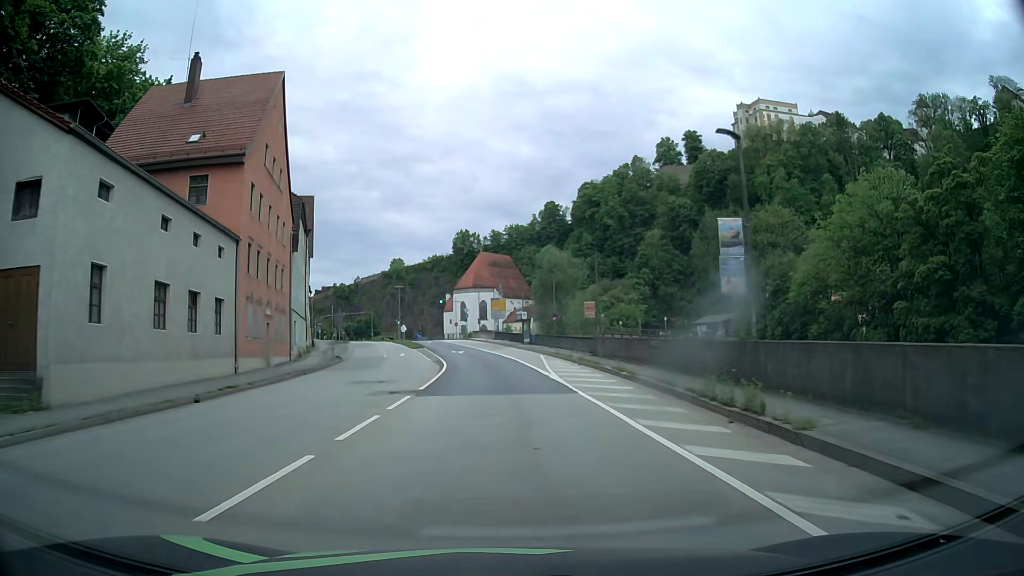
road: primary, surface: asphalt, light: Day
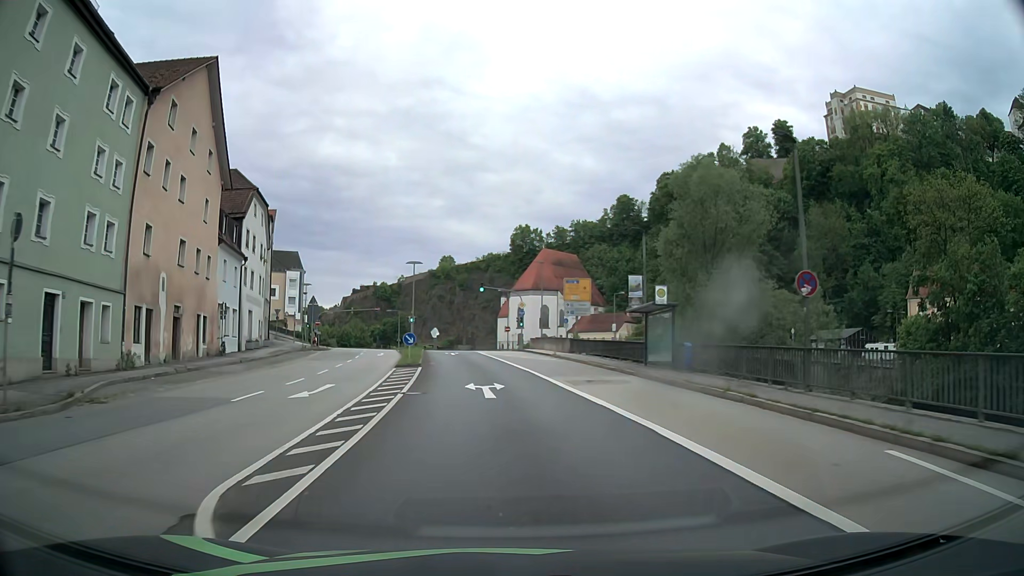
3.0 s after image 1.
(-2.1, +38.0) m; -6°
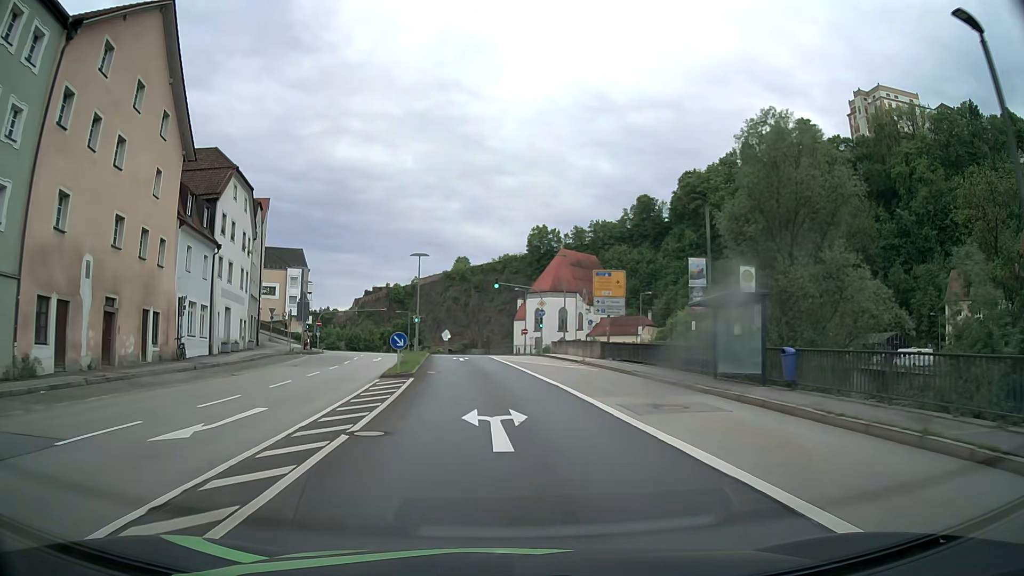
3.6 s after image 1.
(-0.1, +7.6) m; -1°
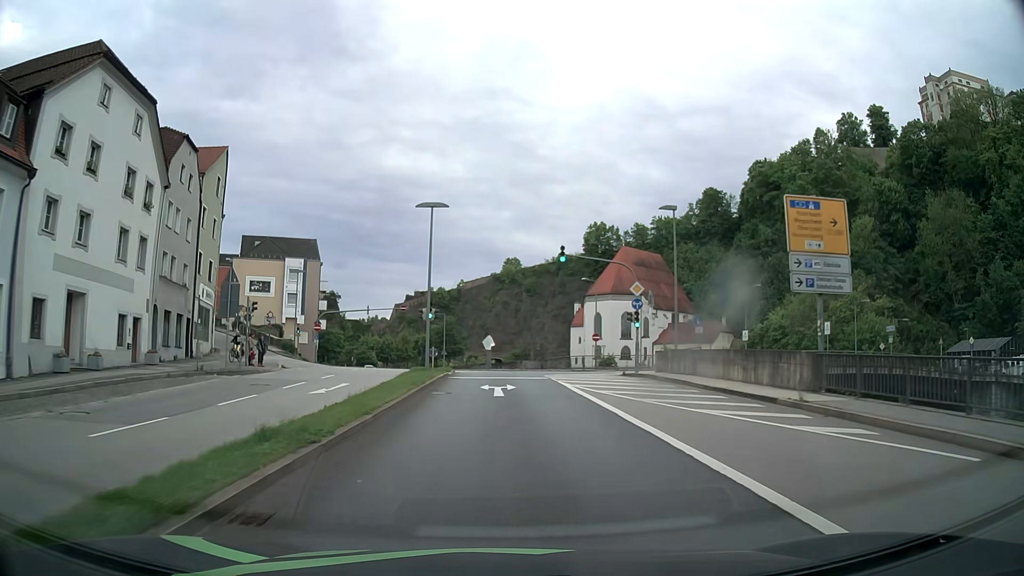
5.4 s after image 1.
(-0.9, +22.8) m; -4°
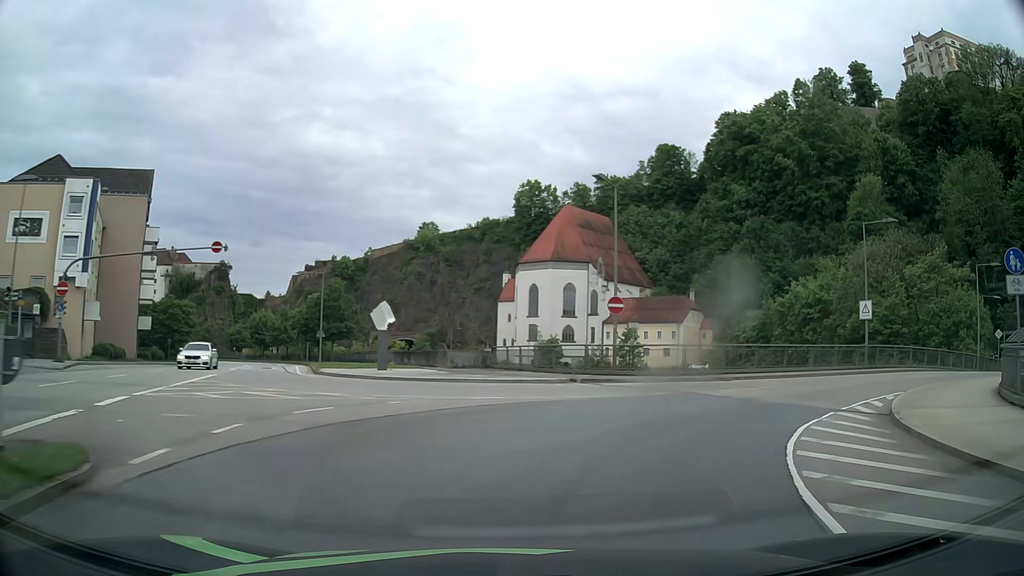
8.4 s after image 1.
(-0.2, +33.5) m; +6°
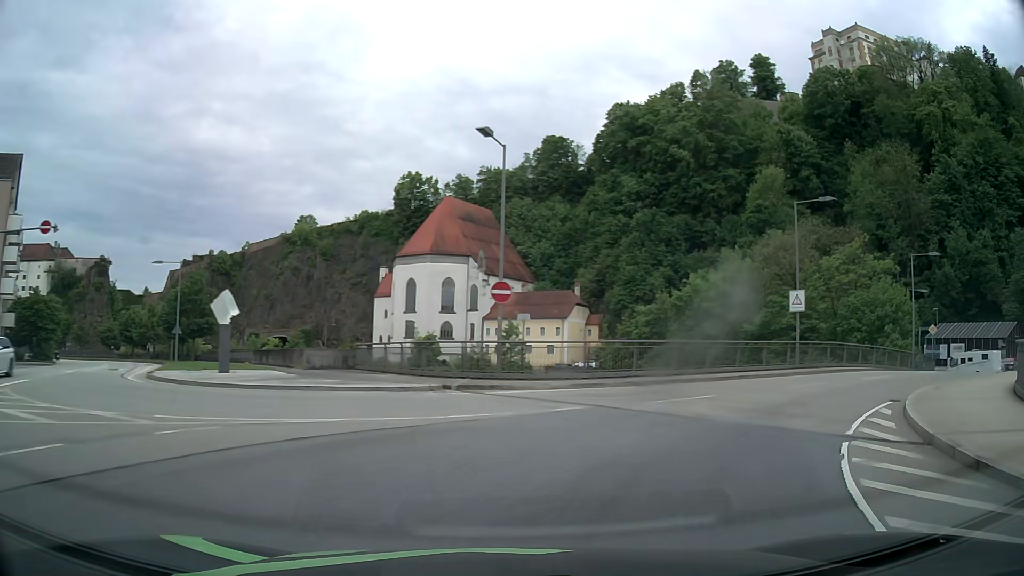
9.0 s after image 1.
(+0.4, +5.6) m; +10°
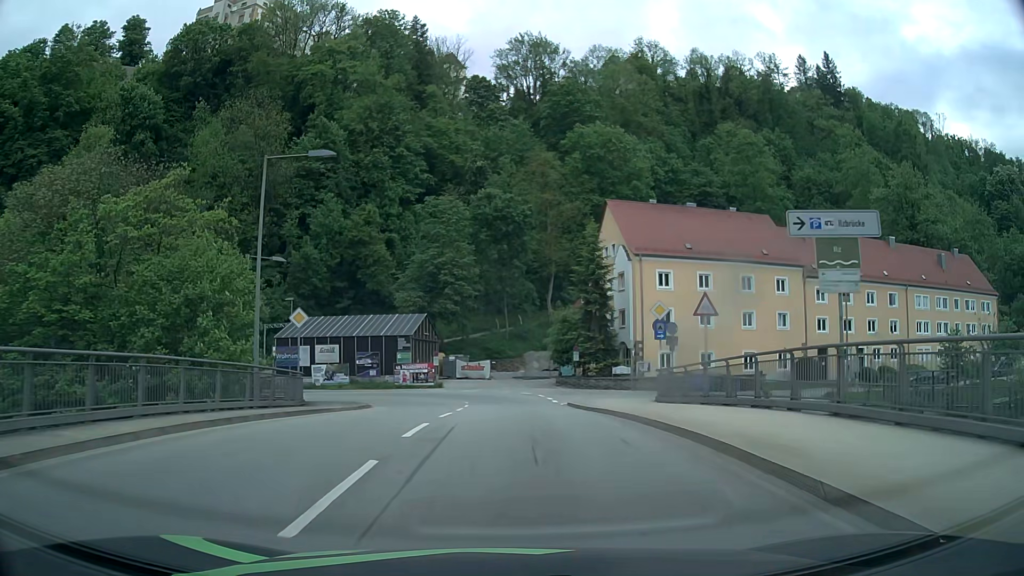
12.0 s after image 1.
(+13.9, +22.2) m; +58°
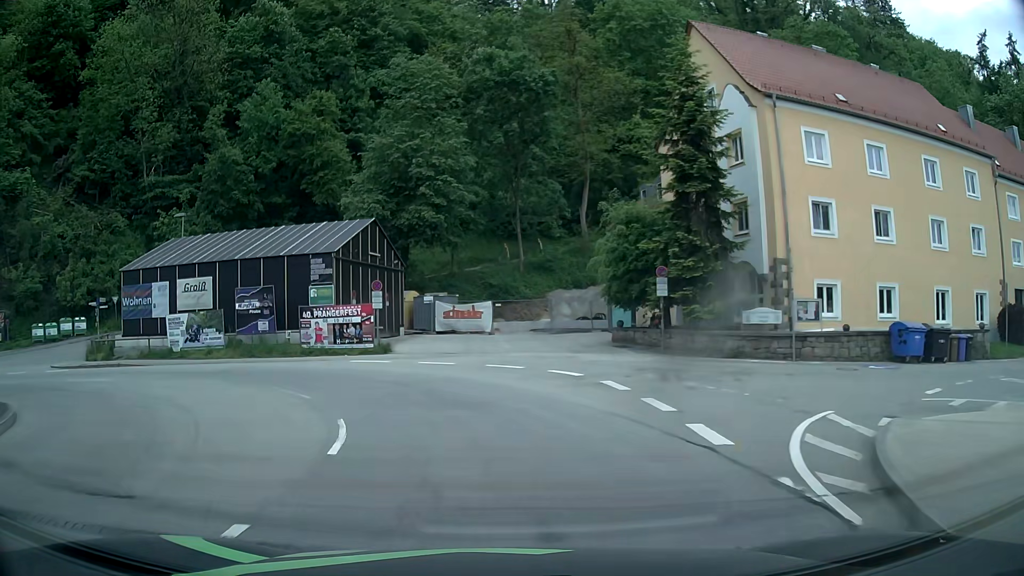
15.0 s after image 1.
(+0.5, +27.6) m; 0°
(-1, +10) (-6, +19) (-14, +24) (-24, +26) (-33, +25) (-43, +23) (-53, +21) (-63, +19) (-73, +16) (-82, +13) m
